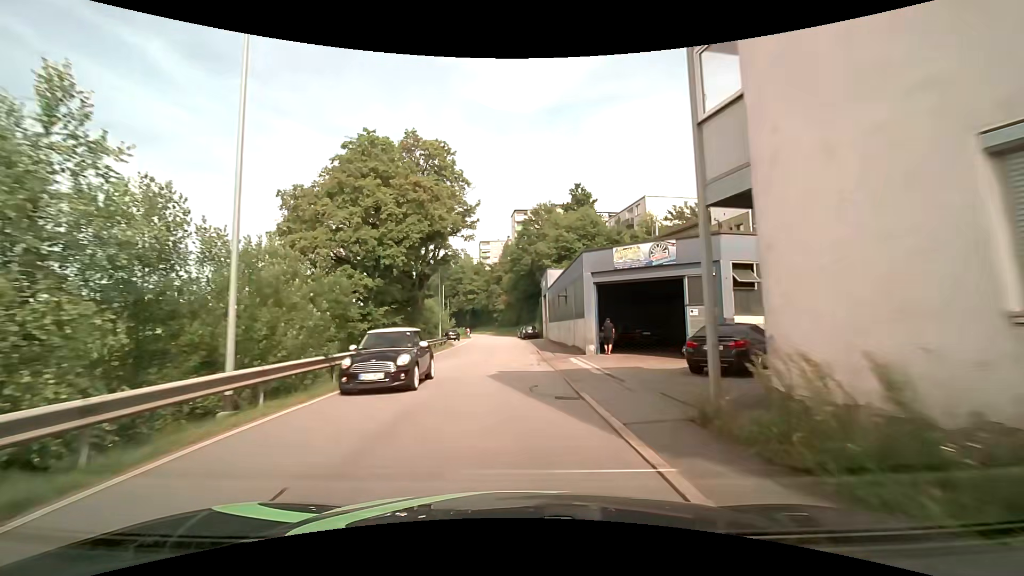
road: residential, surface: asphalt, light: Day
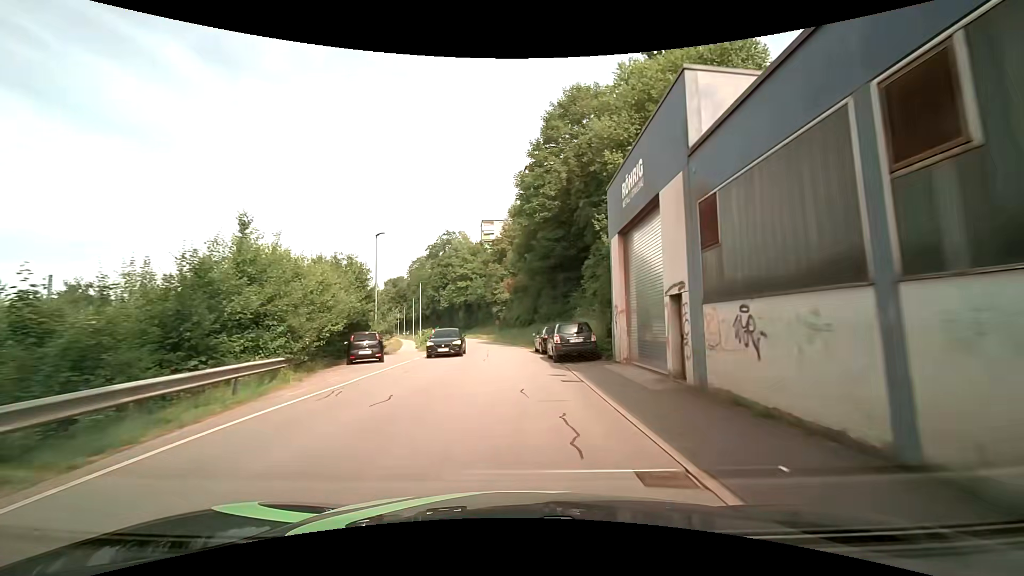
(-0.5, +37.9) m; -1°
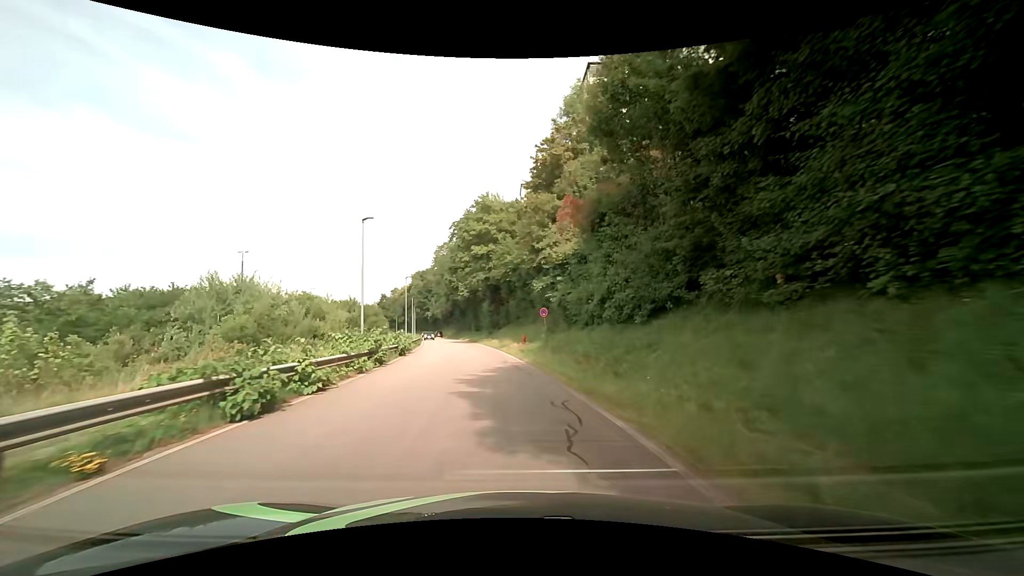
(-1.6, +38.0) m; -5°
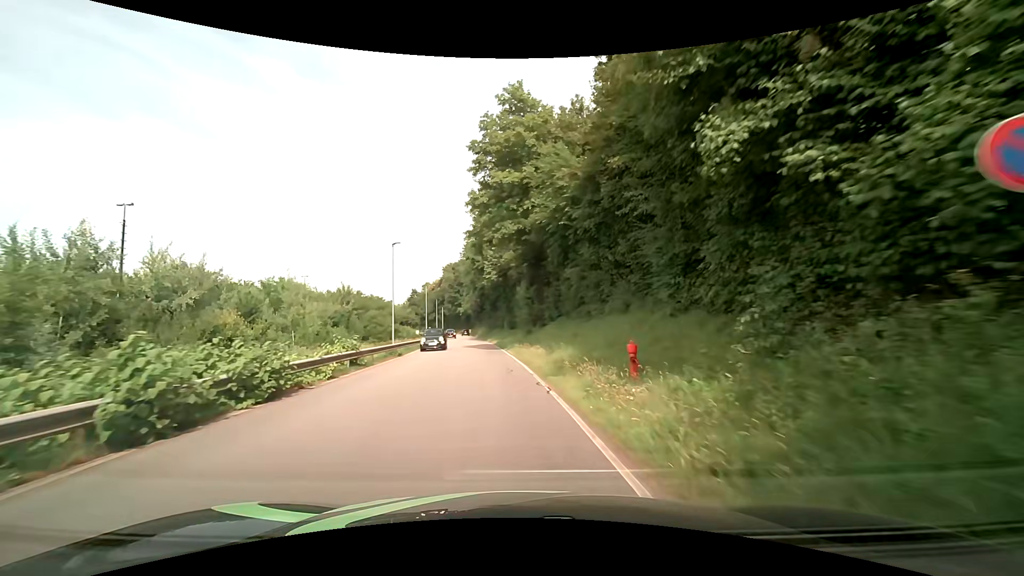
(-1.0, +22.8) m; -5°
(0, +10) (-1, +20) (-2, +30) (-3, +40) (-4, +50) (-5, +60) (-6, +70) (-7, +80) (-8, +90) (-9, +99) m
